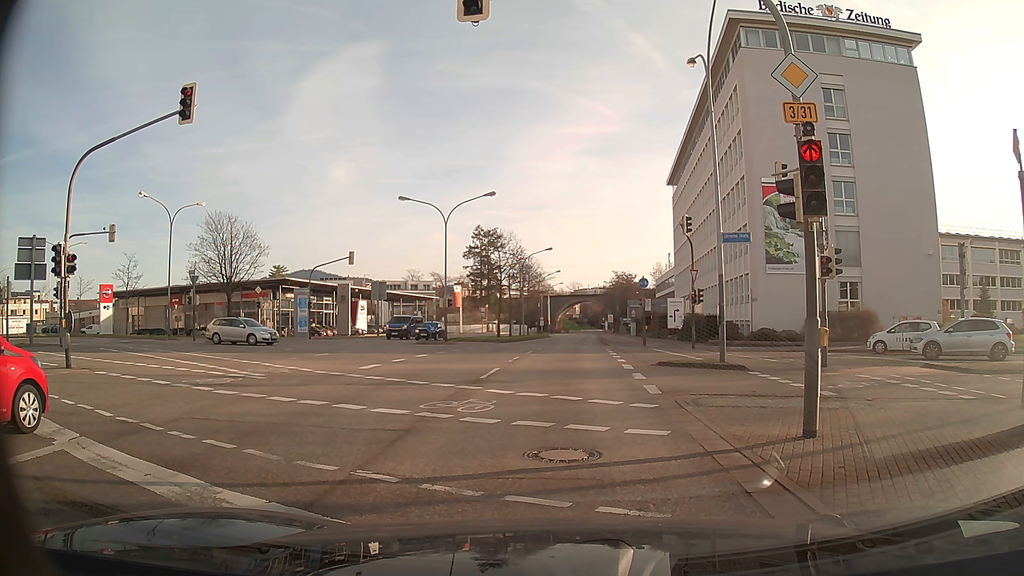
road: primary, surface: asphalt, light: Day
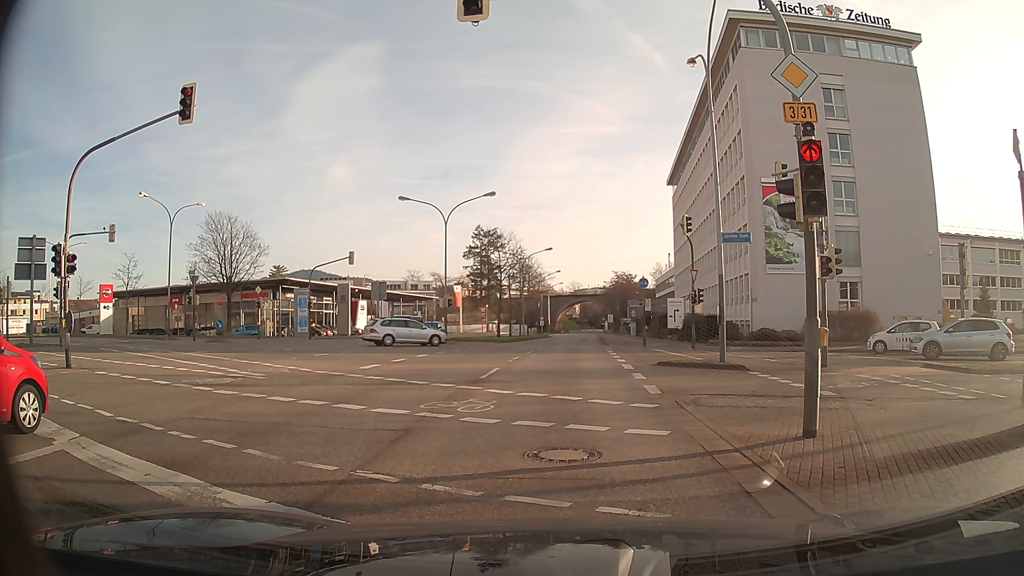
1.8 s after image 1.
(0.0, 0.0) m; 0°
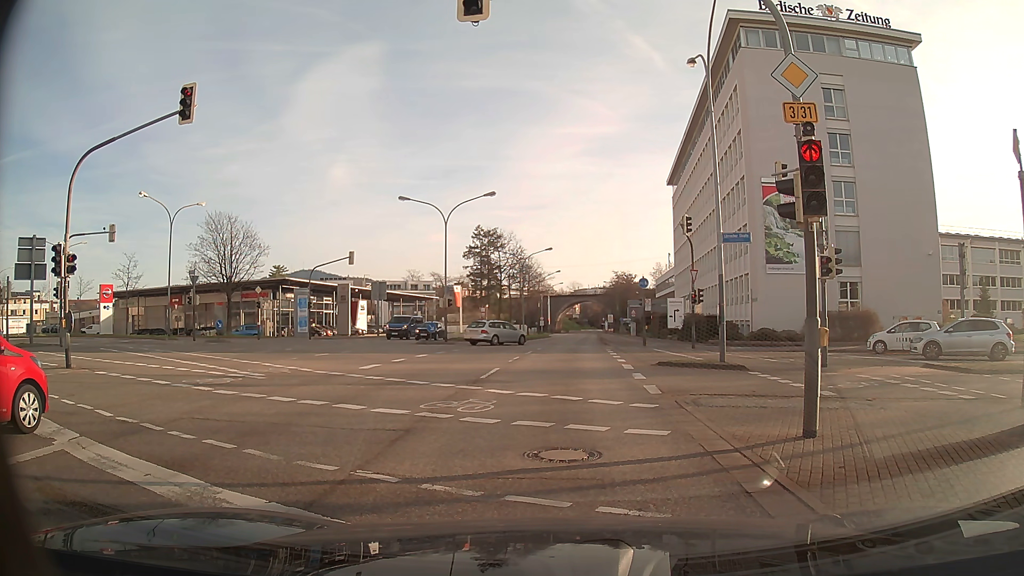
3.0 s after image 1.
(0.0, 0.0) m; 0°
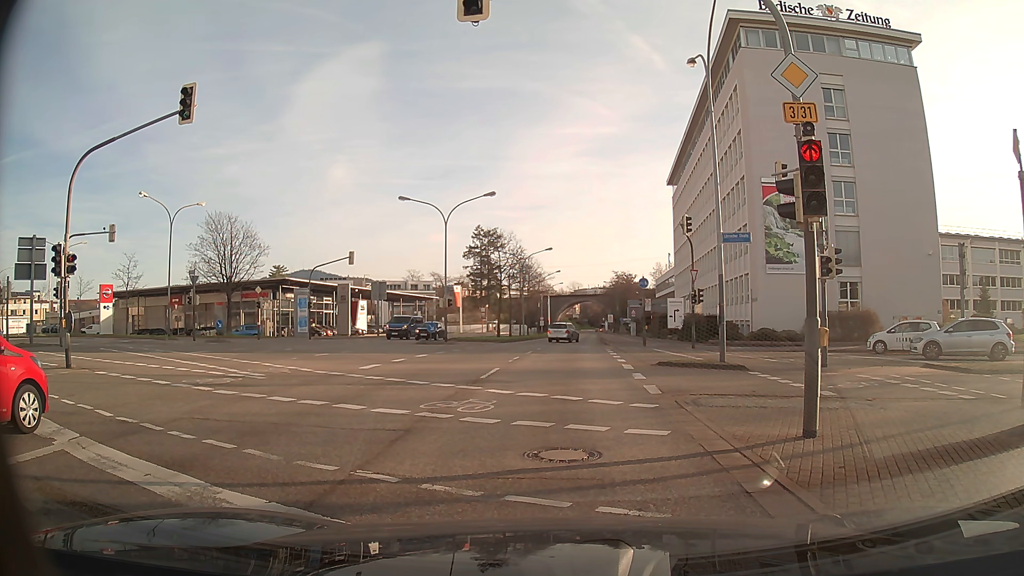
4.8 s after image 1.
(0.0, 0.0) m; 0°
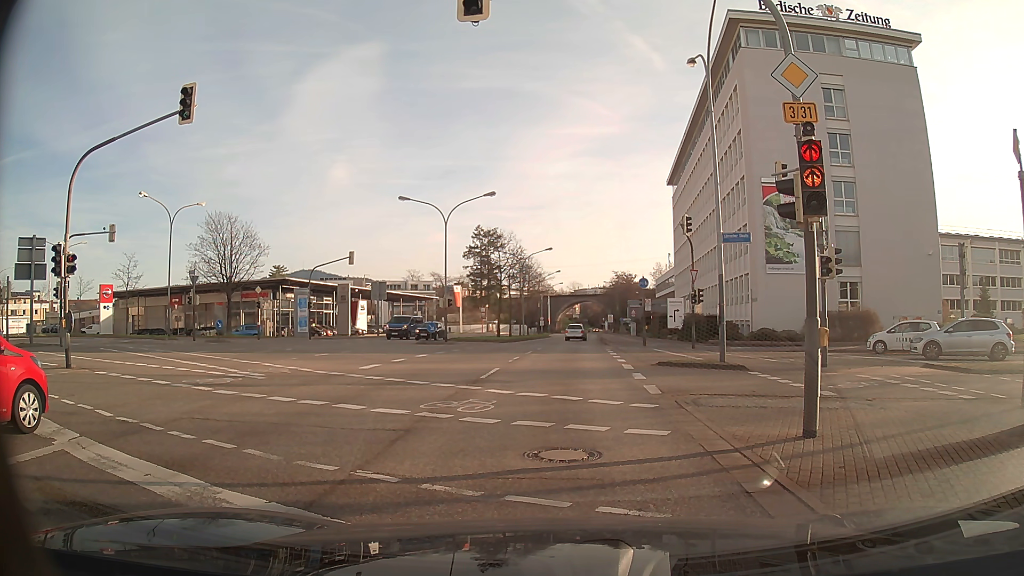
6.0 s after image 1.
(0.0, 0.0) m; 0°
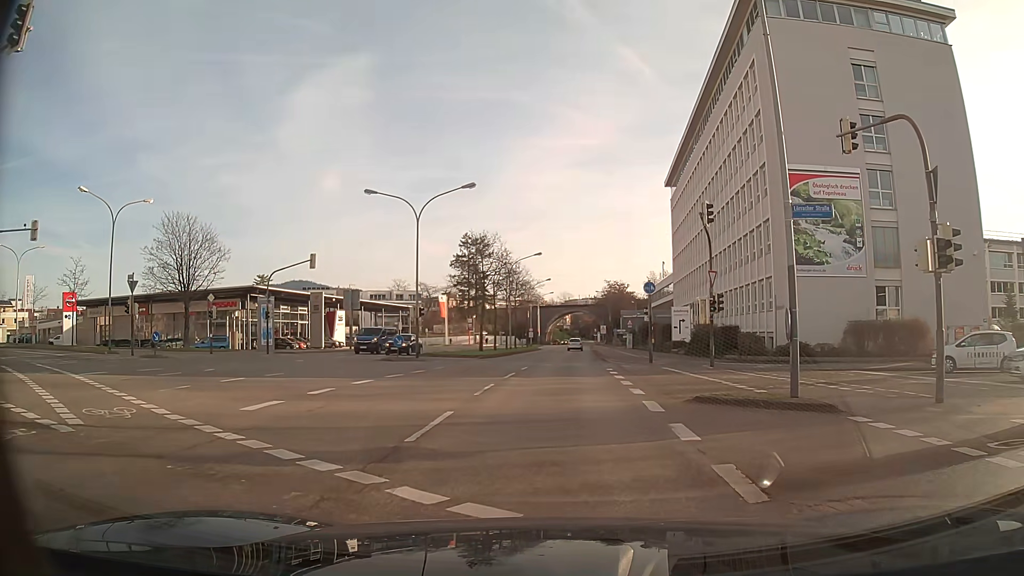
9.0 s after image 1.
(+0.1, +7.0) m; +1°
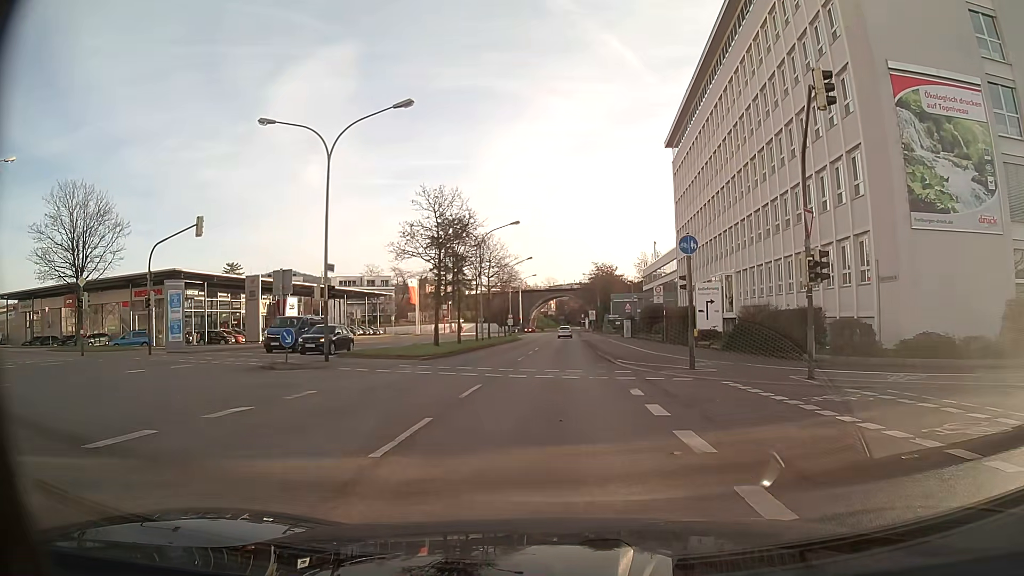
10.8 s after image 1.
(+0.1, +13.6) m; +1°
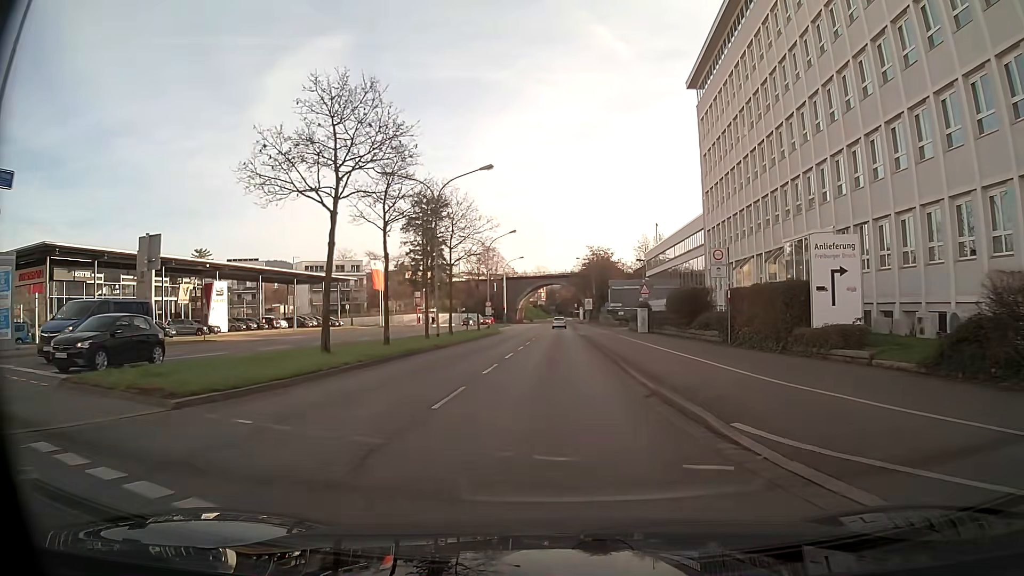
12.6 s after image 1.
(+0.2, +17.5) m; +1°
